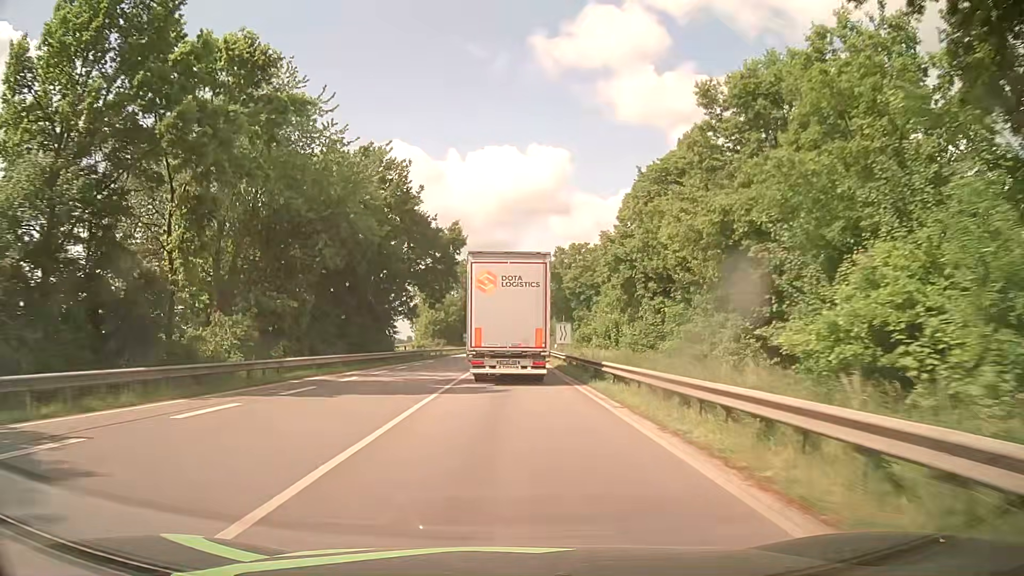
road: primary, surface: asphalt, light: Day
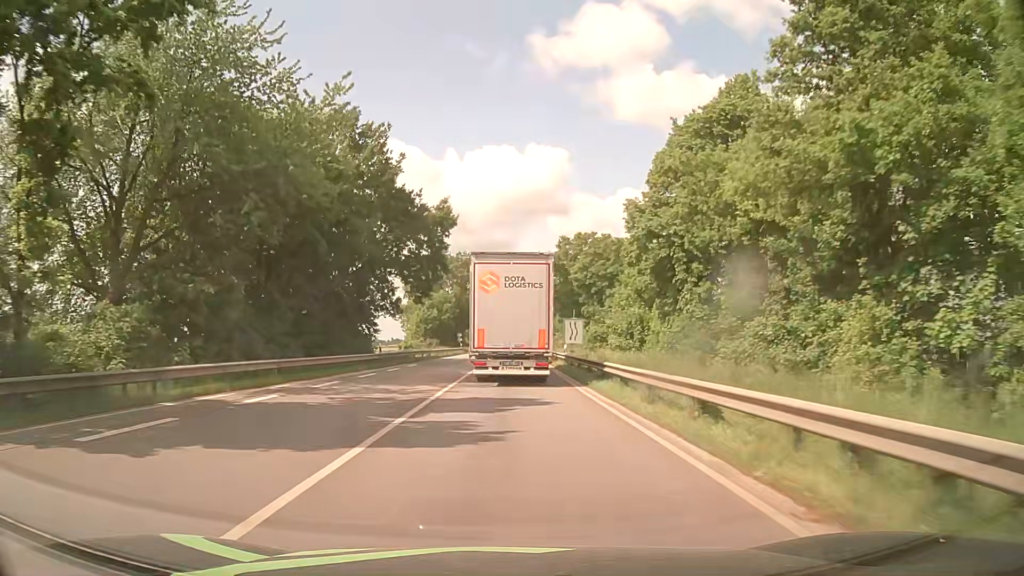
(+0.1, +9.1) m; +1°
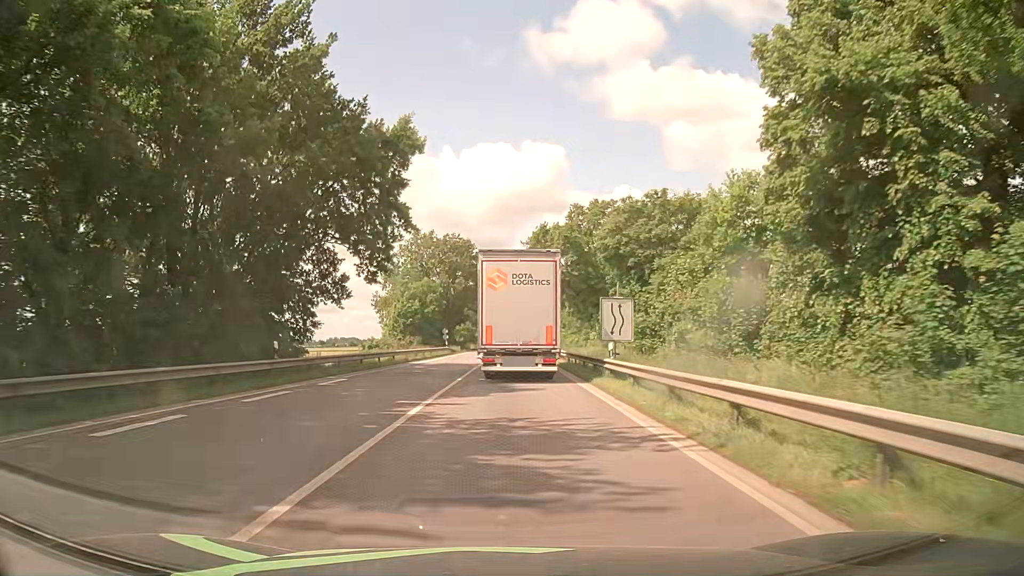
(0.0, +17.8) m; 0°
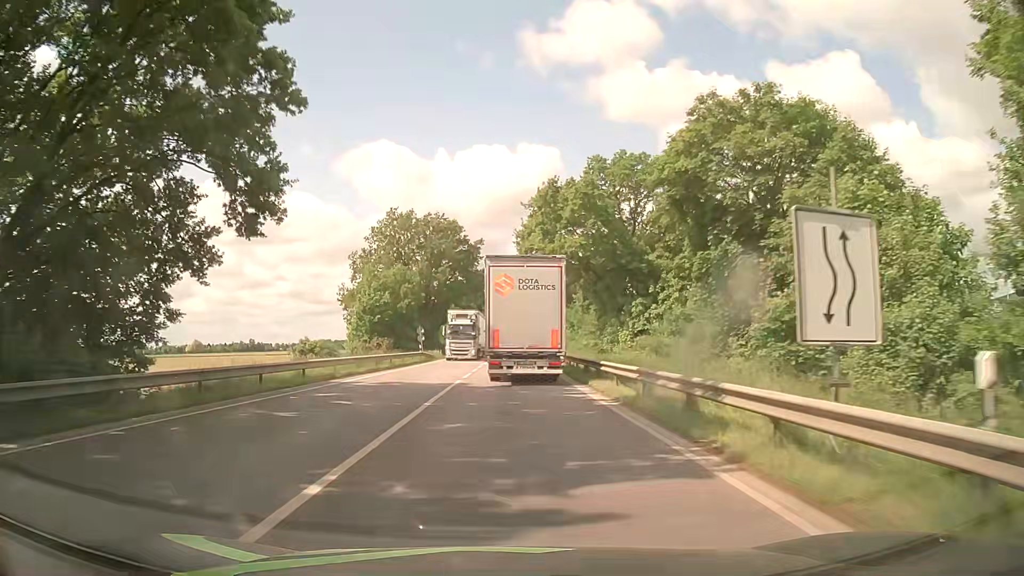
(0.0, +17.6) m; +1°
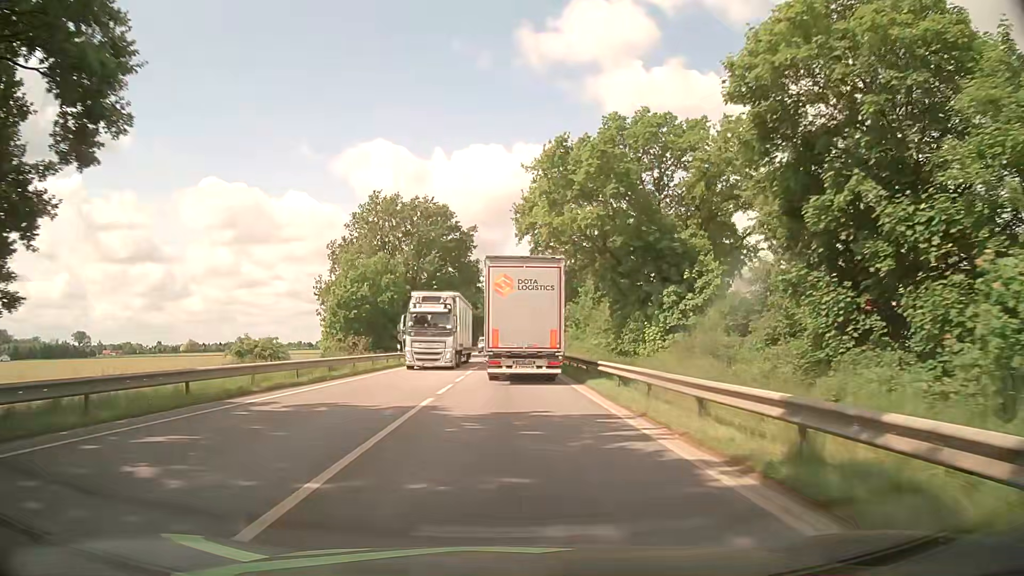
(0.0, +8.9) m; 0°
